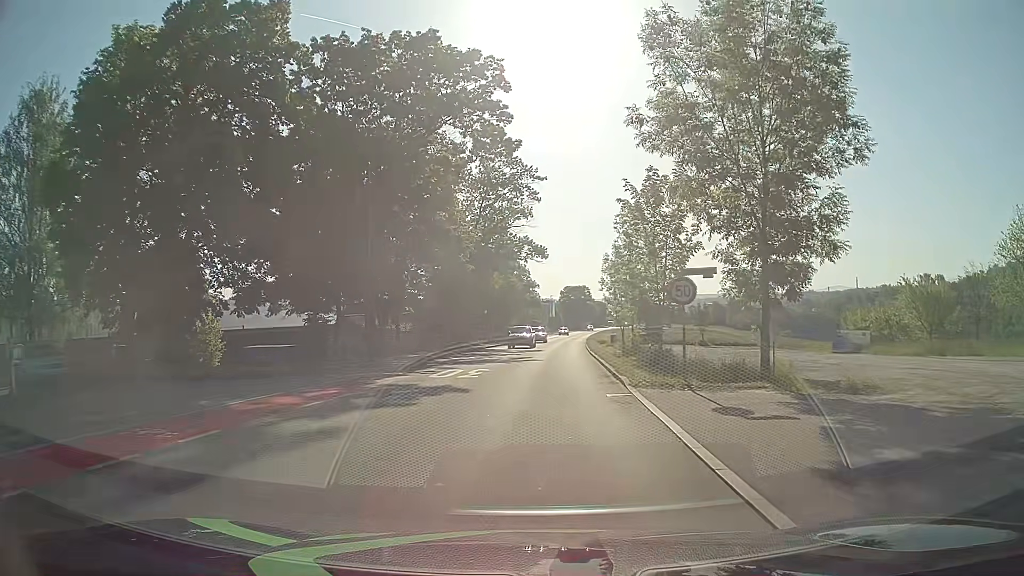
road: tertiary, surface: asphalt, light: Day
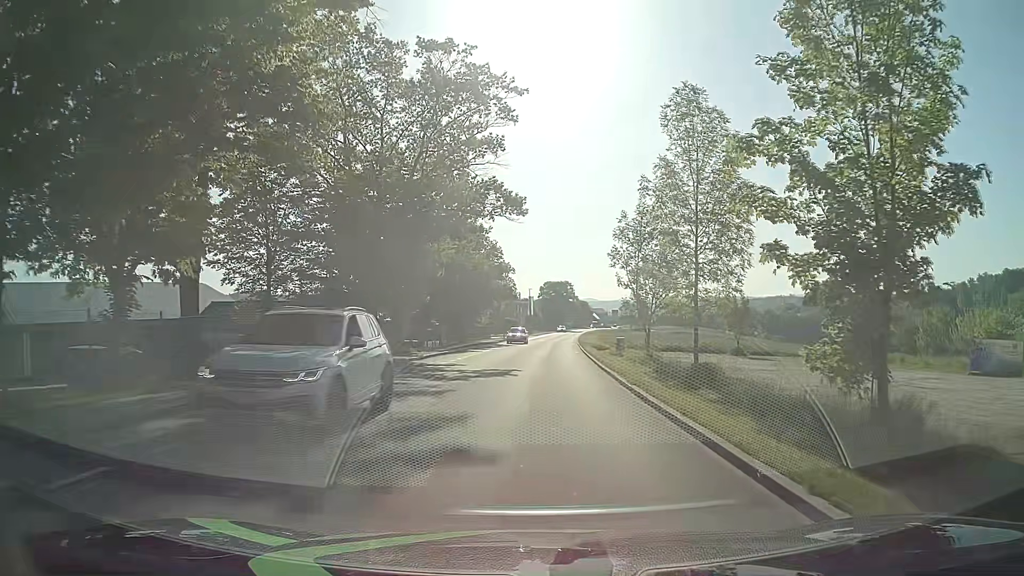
(+0.4, +23.0) m; +2°
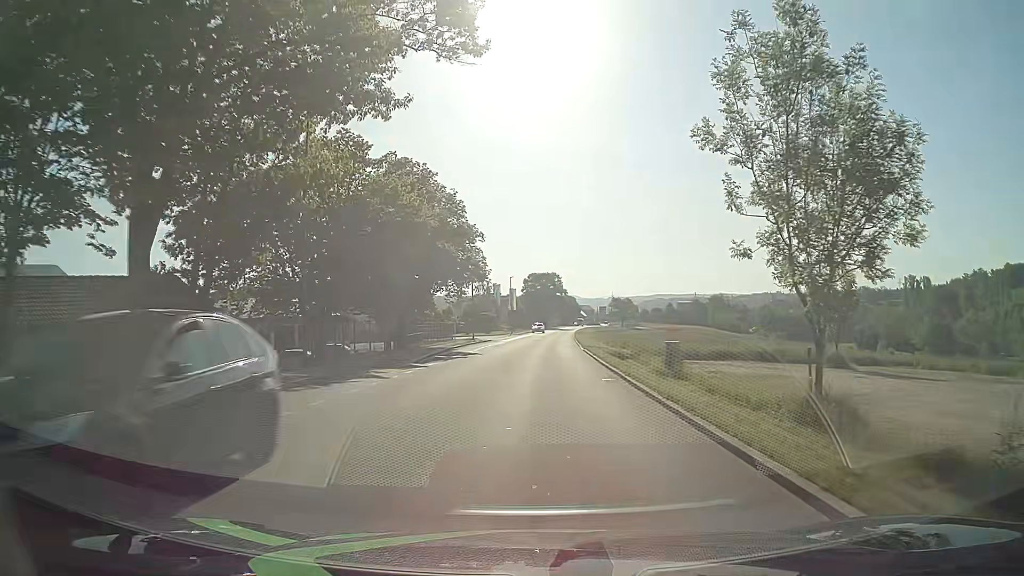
(+0.1, +23.6) m; +1°
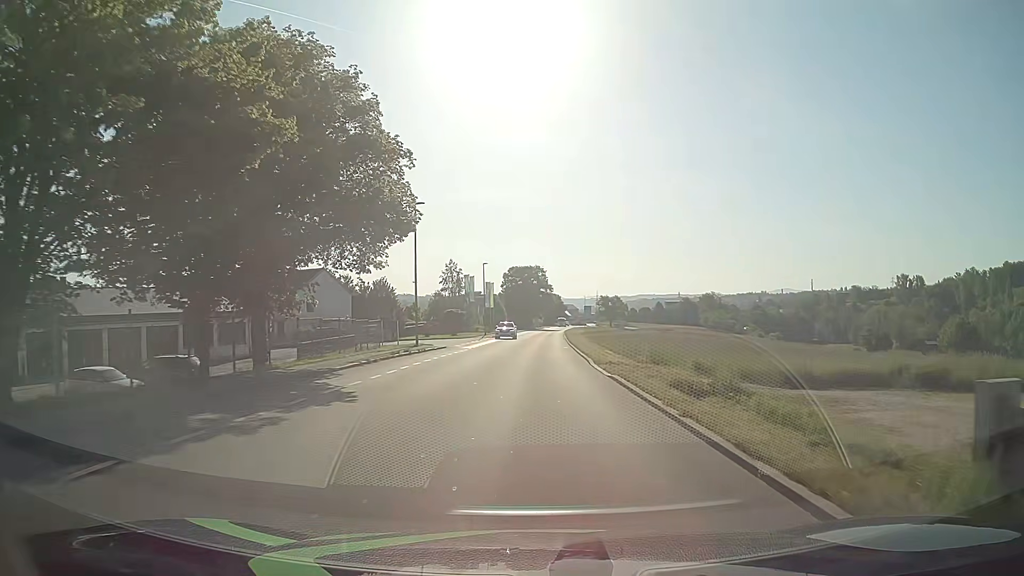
(+0.3, +20.8) m; +1°
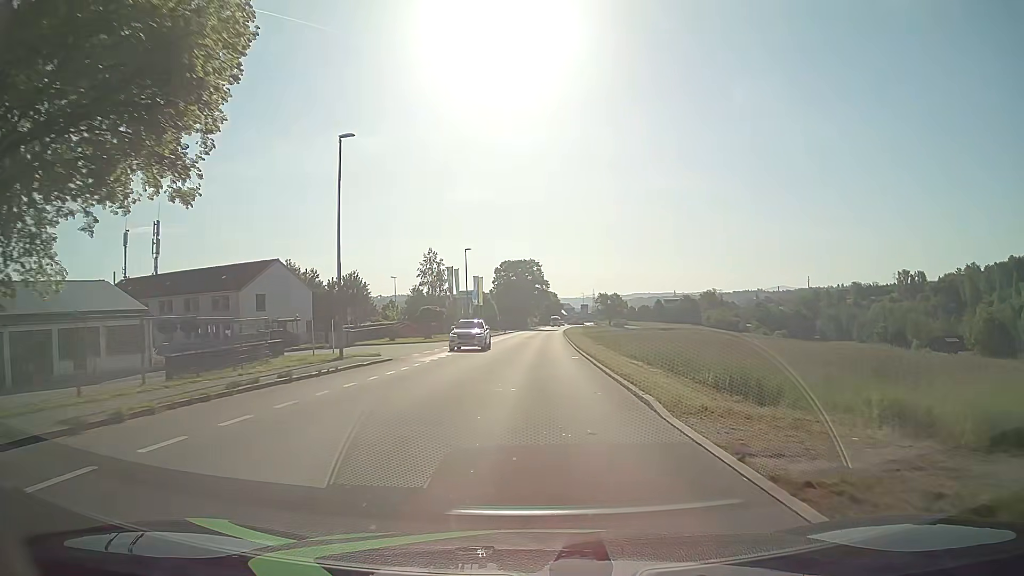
(+0.1, +14.4) m; +1°
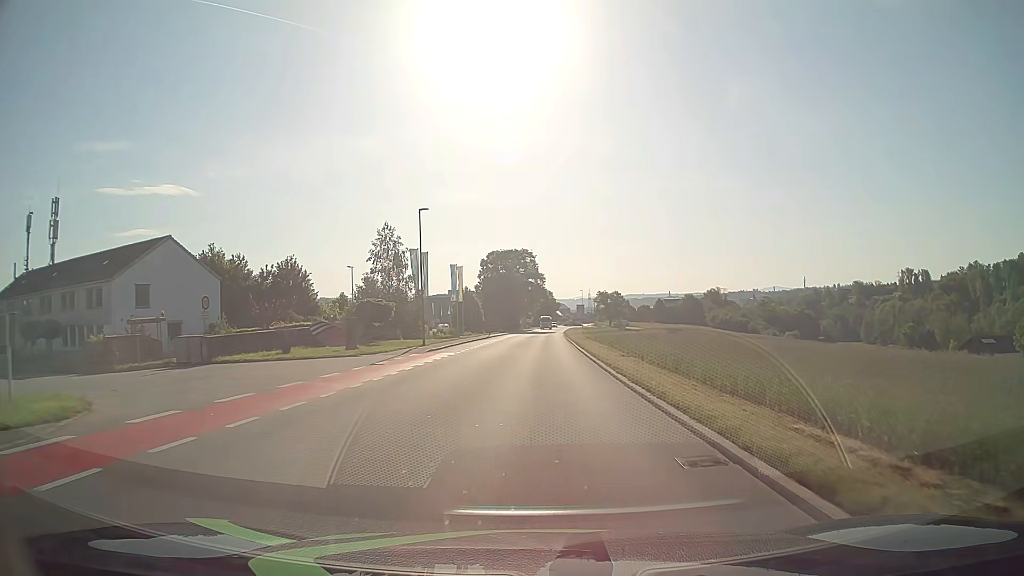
(+0.1, +22.1) m; +1°
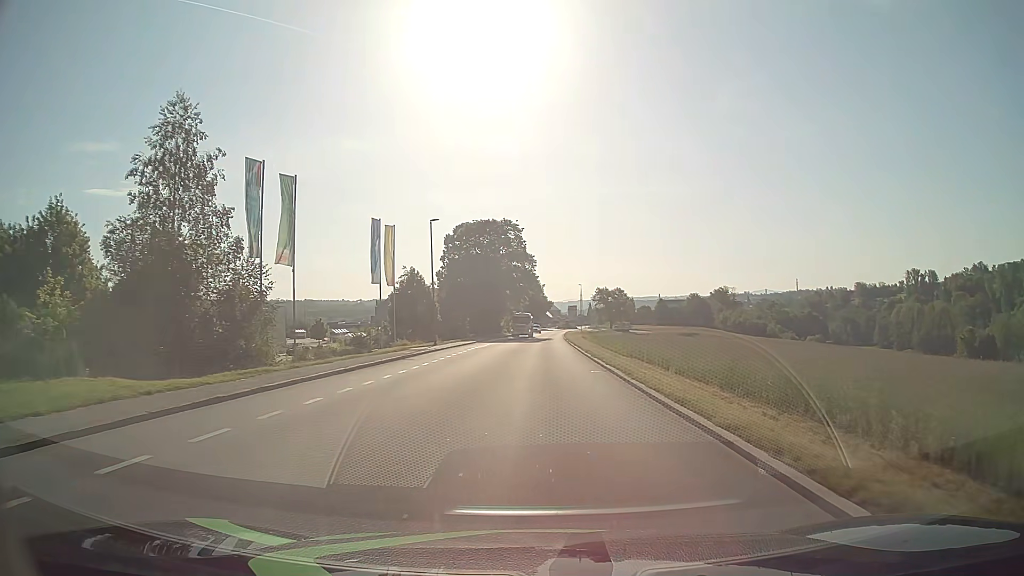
(+0.2, +37.4) m; +1°
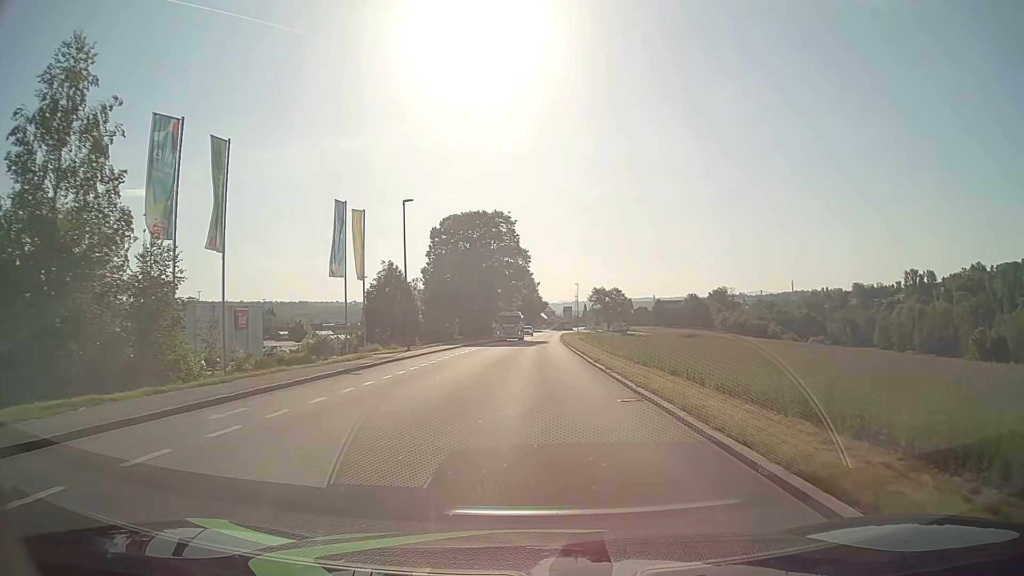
(0.0, +7.5) m; +1°
(0, +10) (0, +20) (0, +30) (0, +40) (+1, +50) (+1, +60) (+1, +70) (+1, +80) (+2, +90) (+2, +100) m
